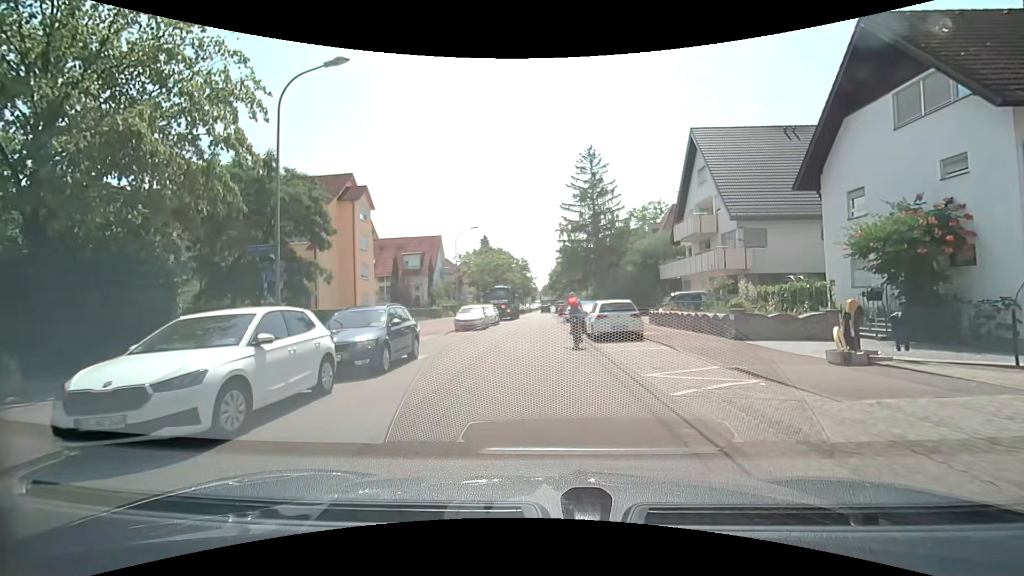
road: residential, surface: asphalt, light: Day
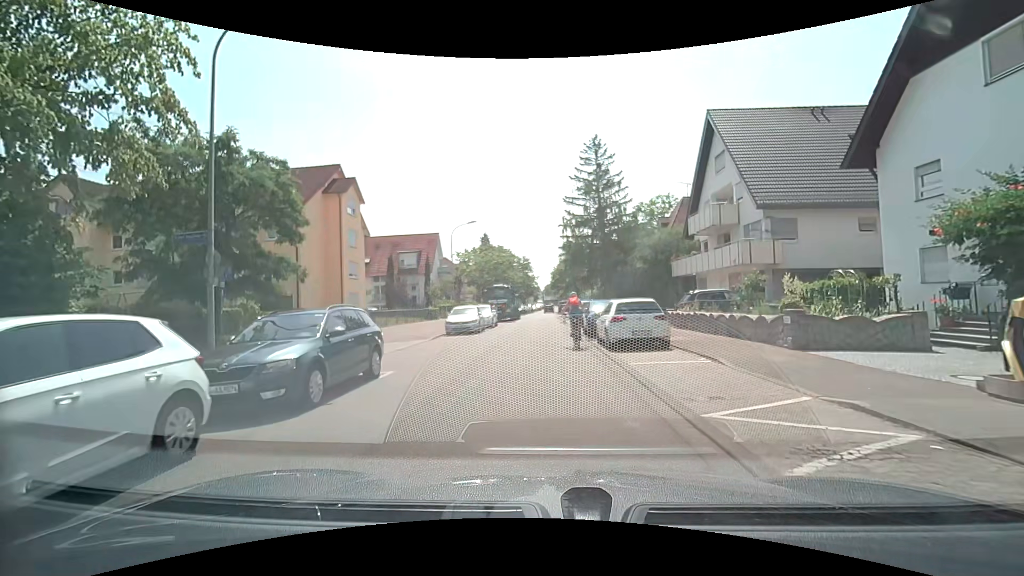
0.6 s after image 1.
(0.0, +3.3) m; 0°
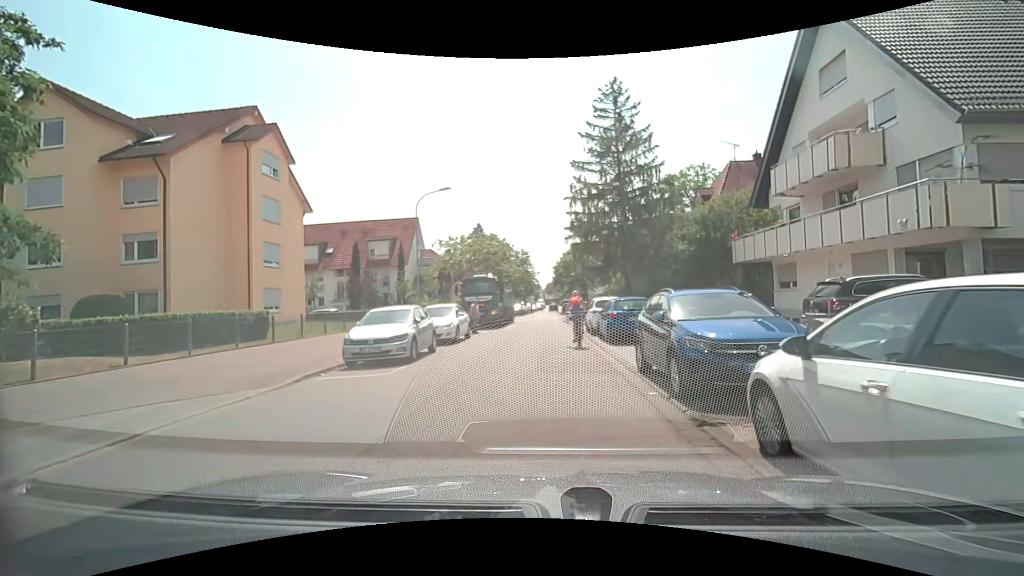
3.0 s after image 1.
(0.0, +12.9) m; -1°
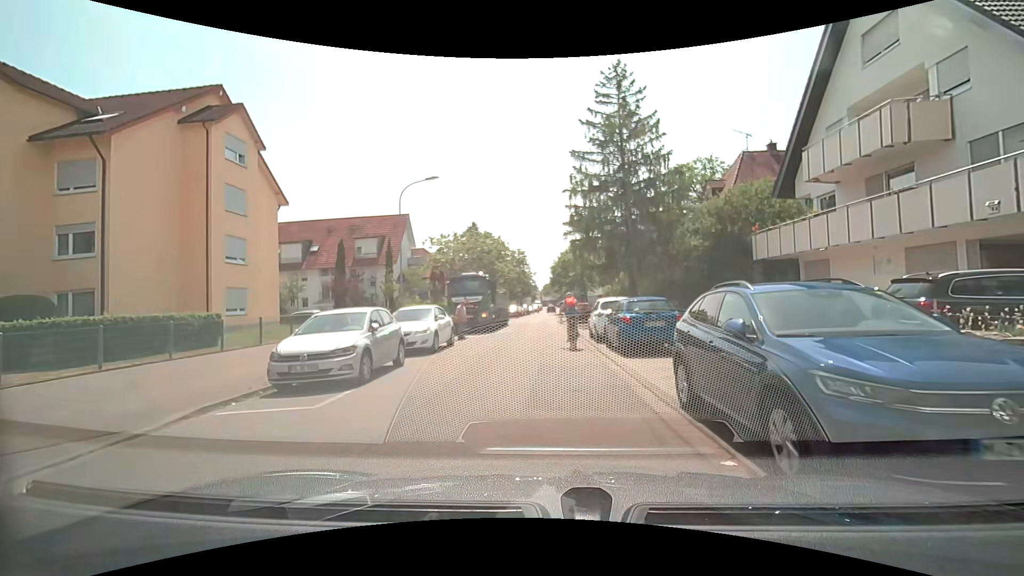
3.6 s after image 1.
(0.0, +3.1) m; +1°
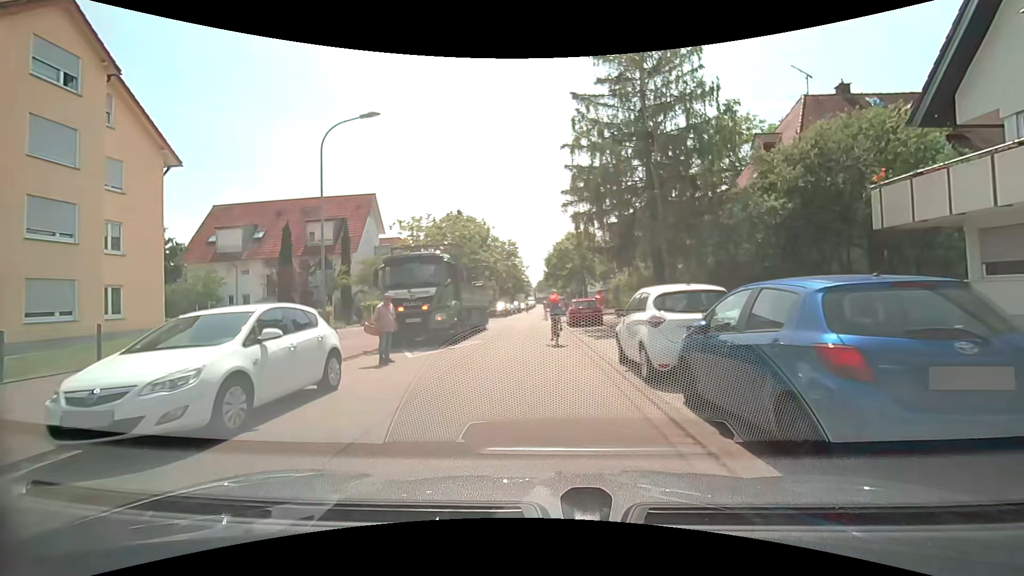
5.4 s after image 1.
(+0.1, +9.7) m; 0°
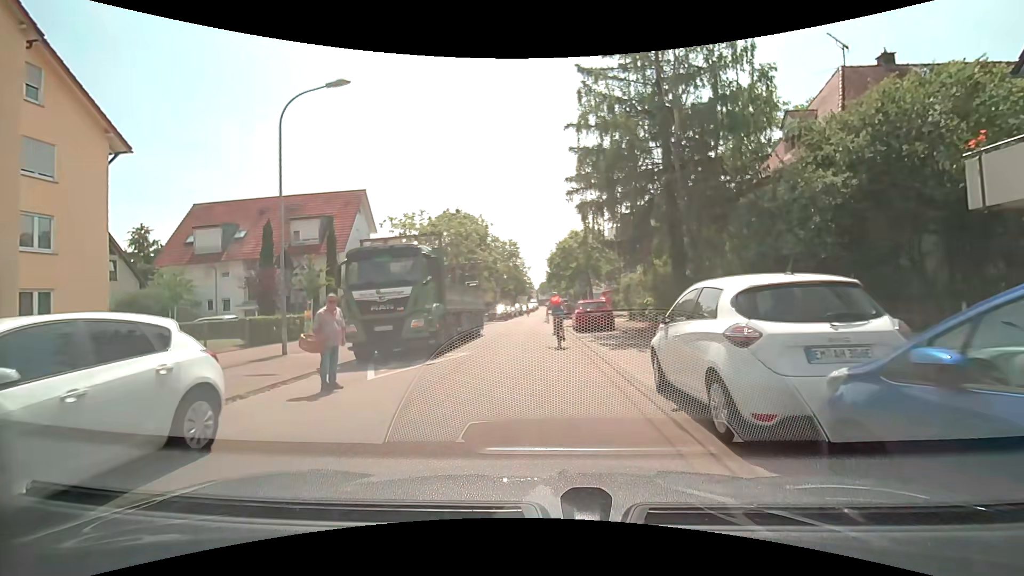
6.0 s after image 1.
(0.0, +3.3) m; -1°
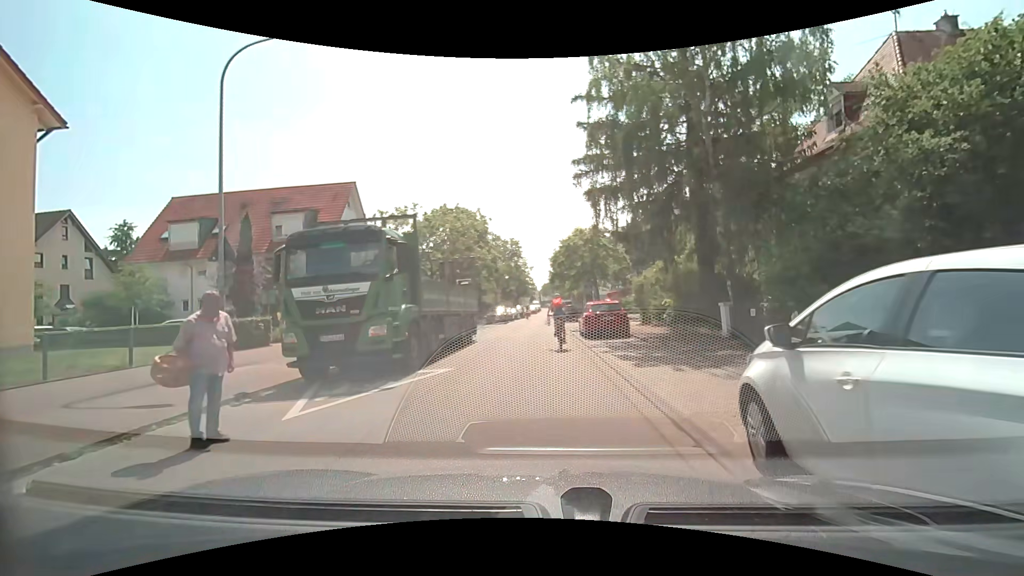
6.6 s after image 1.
(0.0, +3.3) m; 0°
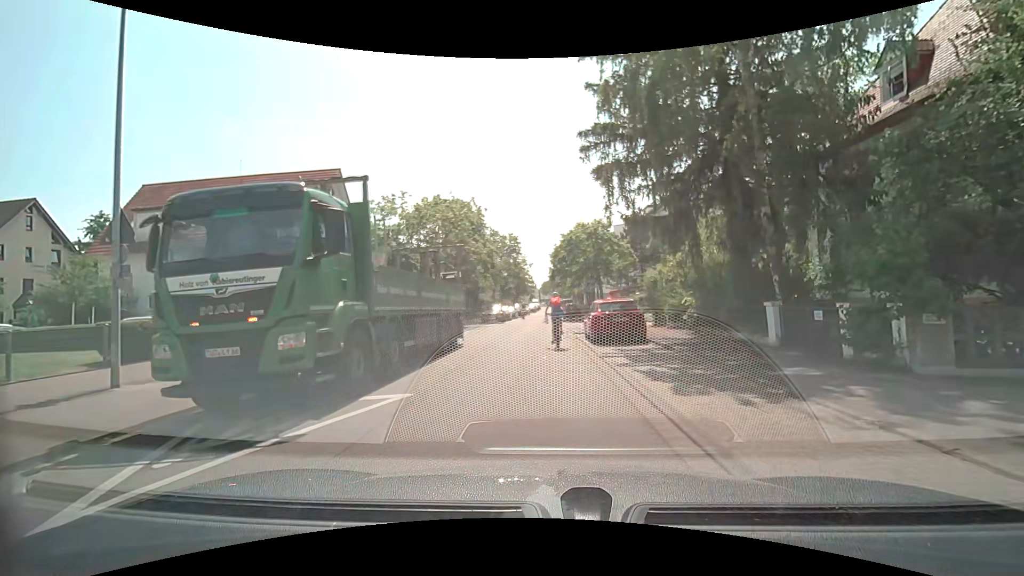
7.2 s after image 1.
(0.0, +3.3) m; 0°
(0, +10) (0, +20) (0, +30) (0, +40) (0, +50) (0, +60) (0, +70) (+1, +80) (+1, +90) (+1, +100) m
